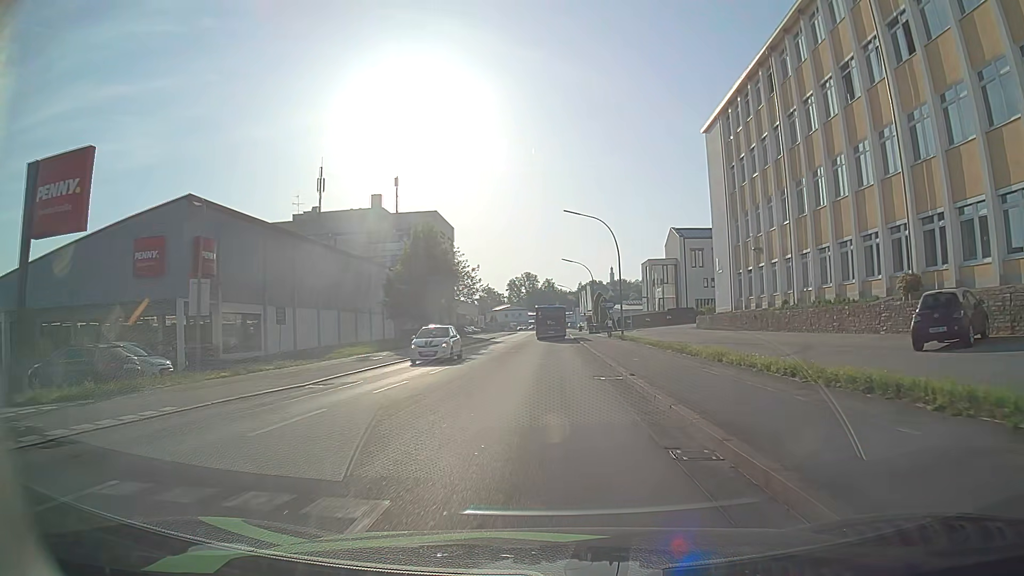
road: tertiary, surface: asphalt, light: Day
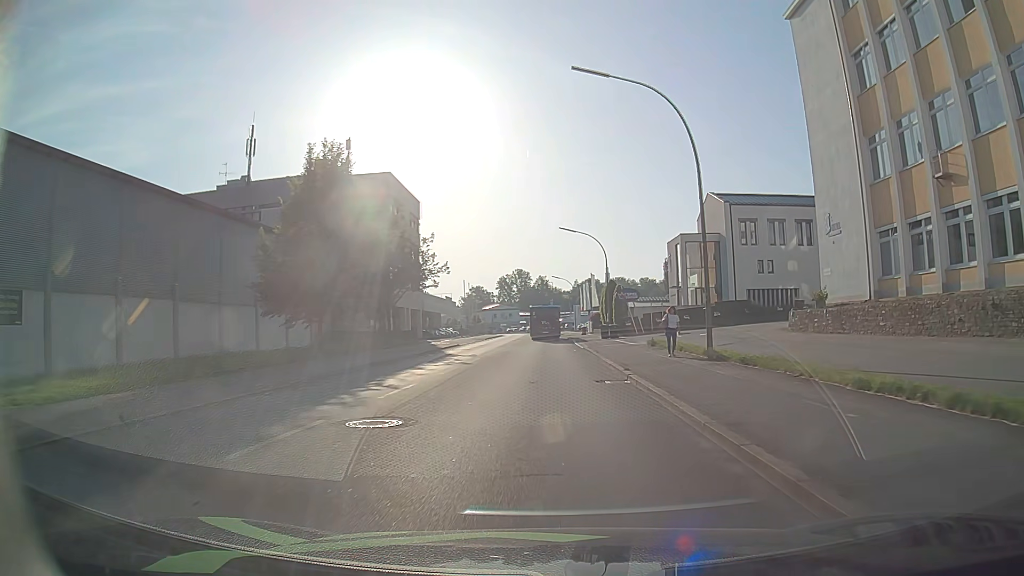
(+0.1, +26.4) m; +1°
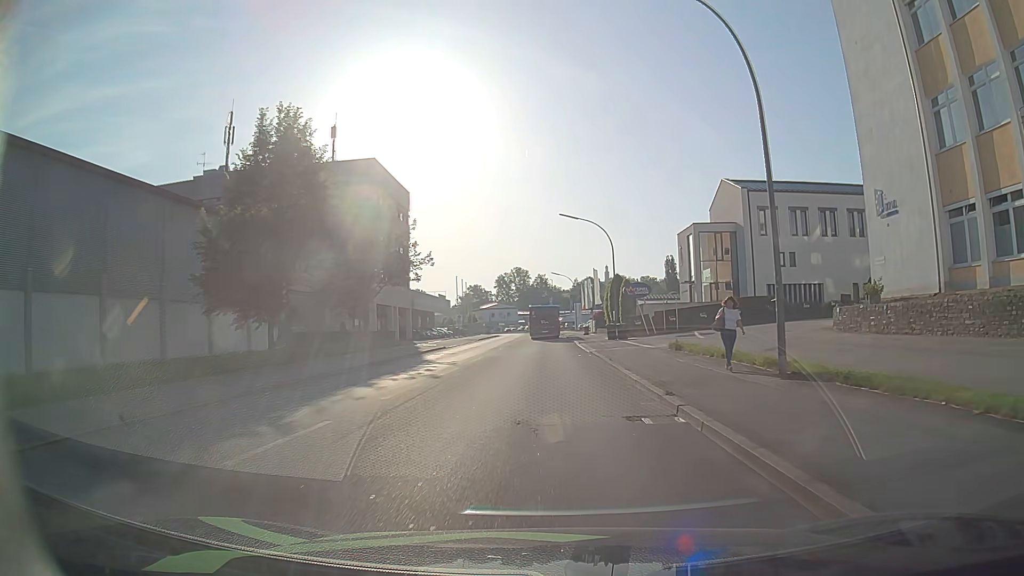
(0.0, +6.4) m; +1°
(0, +10) (0, +20) (-1, +30) (-1, +40) (-1, +50) (-1, +60) (-1, +70) (-1, +80) (-2, +90) (-2, +100) m
